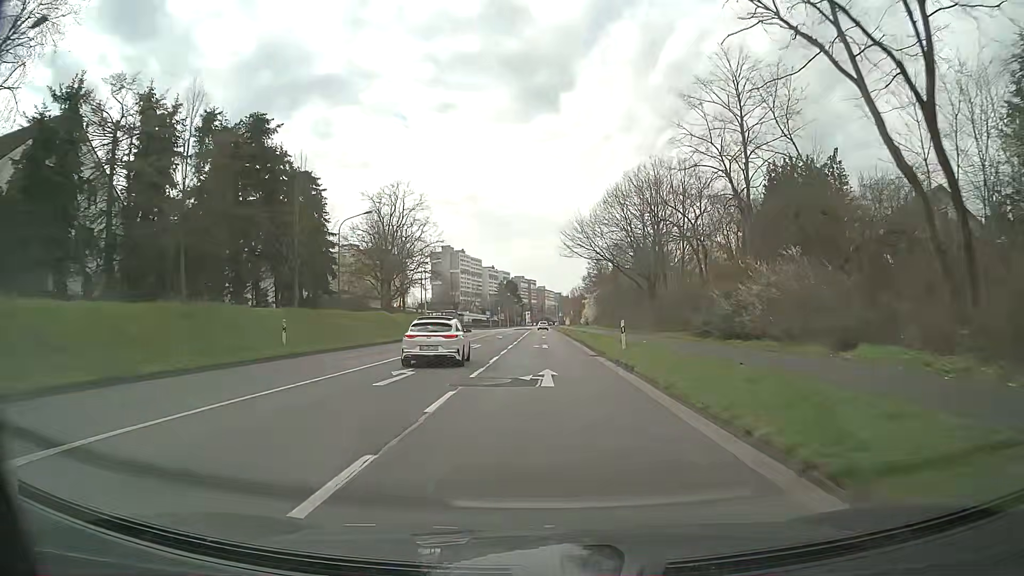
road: secondary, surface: asphalt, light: Day
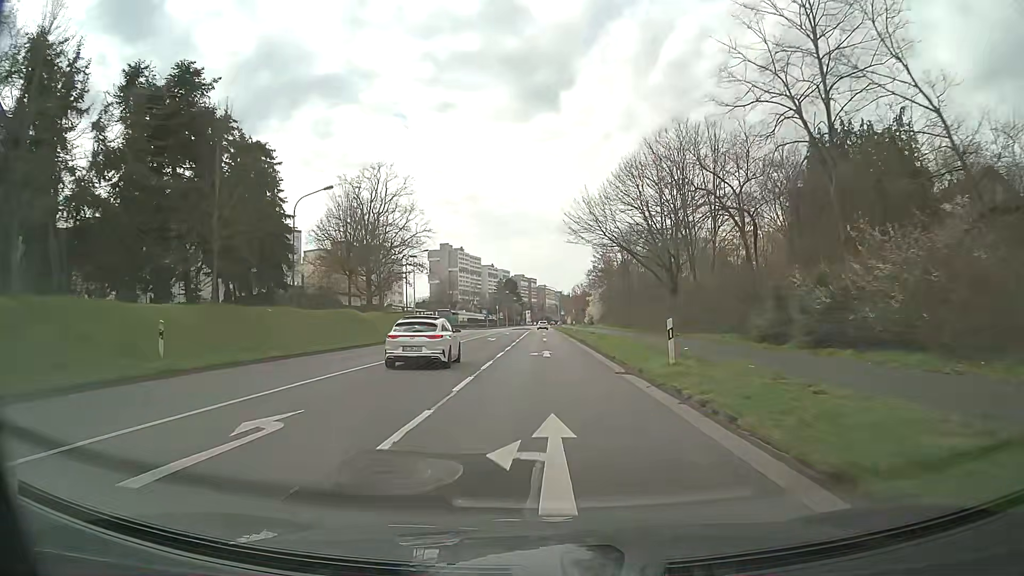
(0.0, +9.2) m; 0°
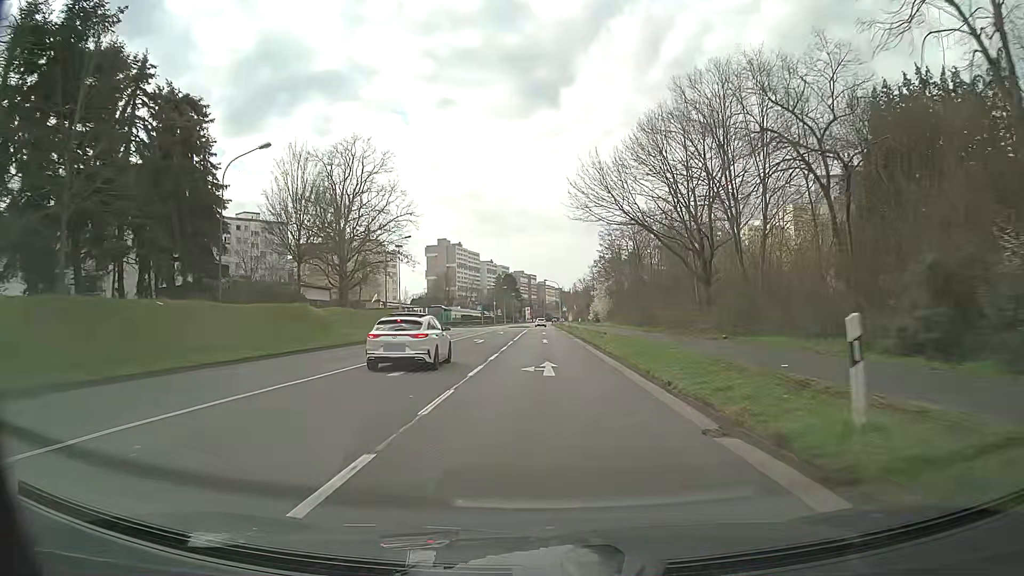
(0.0, +9.5) m; 0°
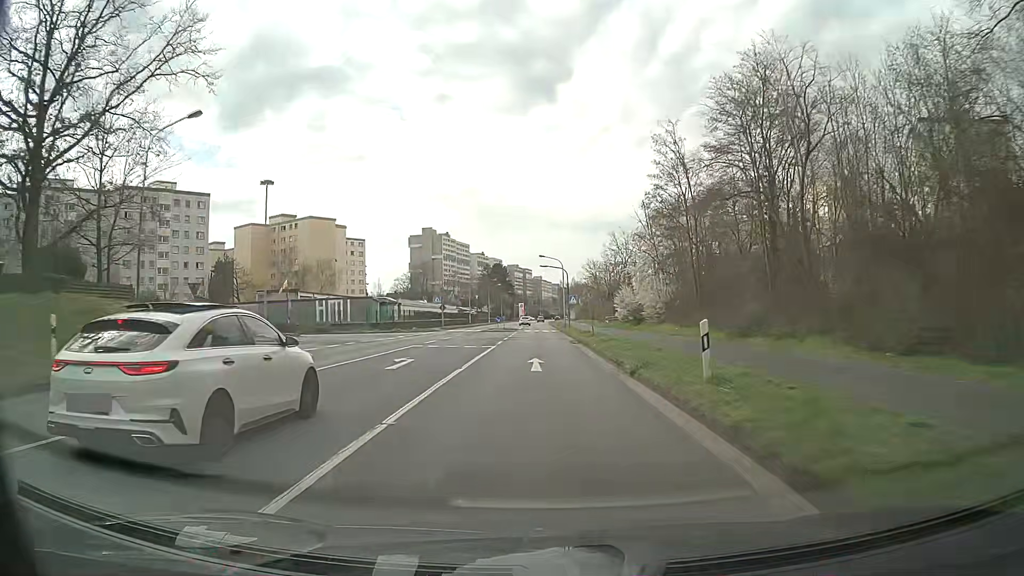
(+0.2, +39.4) m; +1°
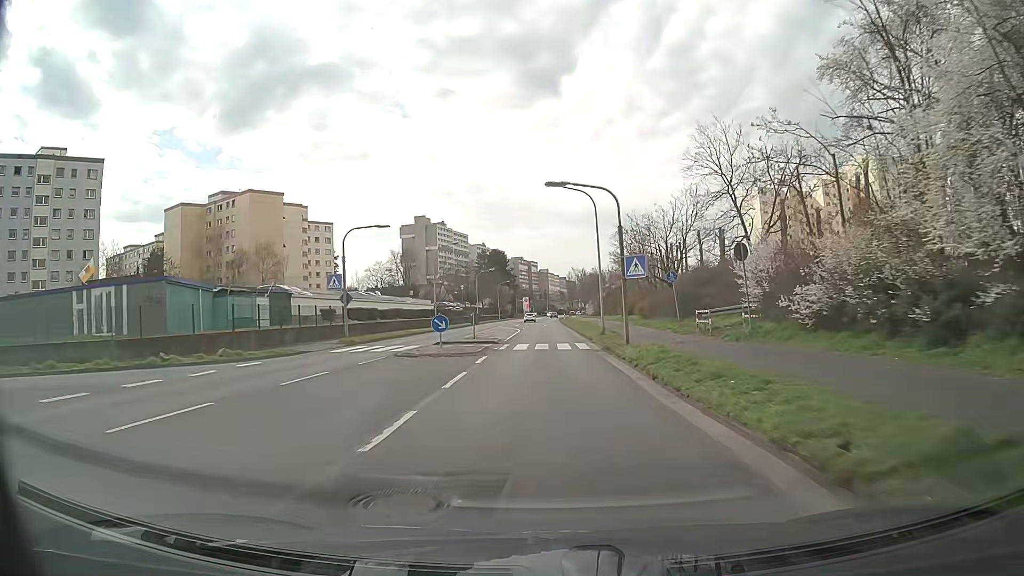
(-0.4, +36.5) m; -1°
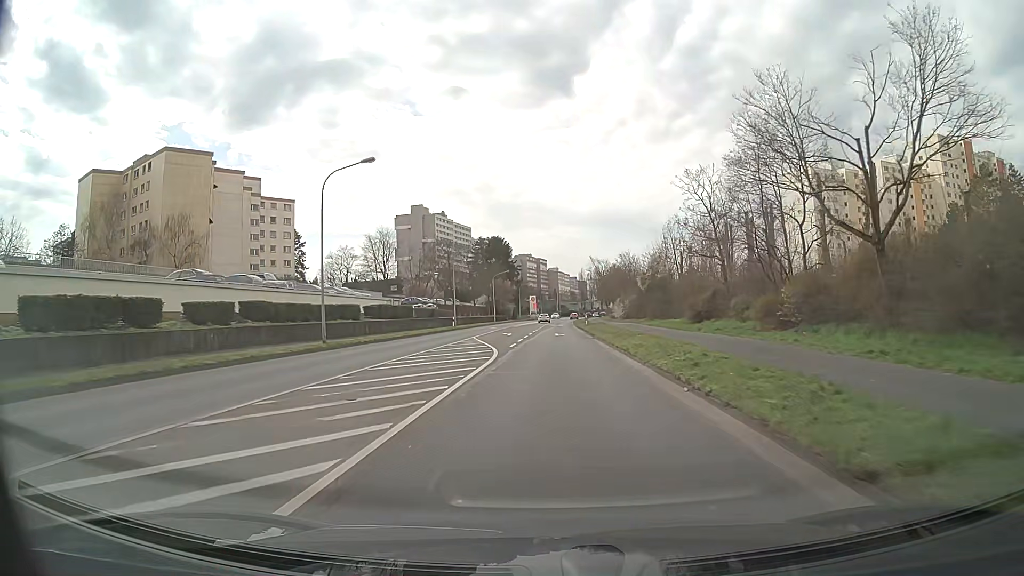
(0.0, +32.9) m; 0°
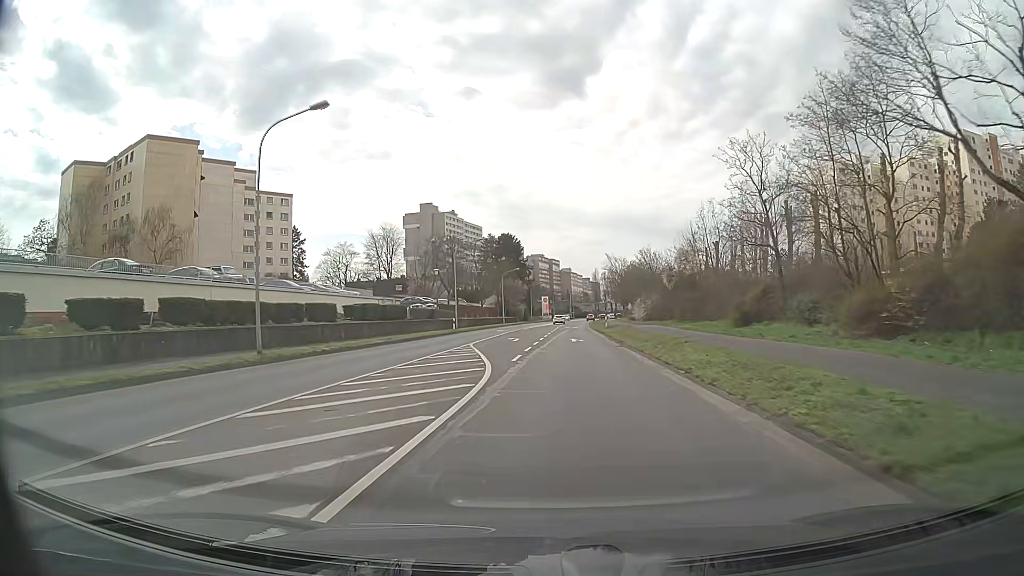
(-0.1, +7.9) m; -1°
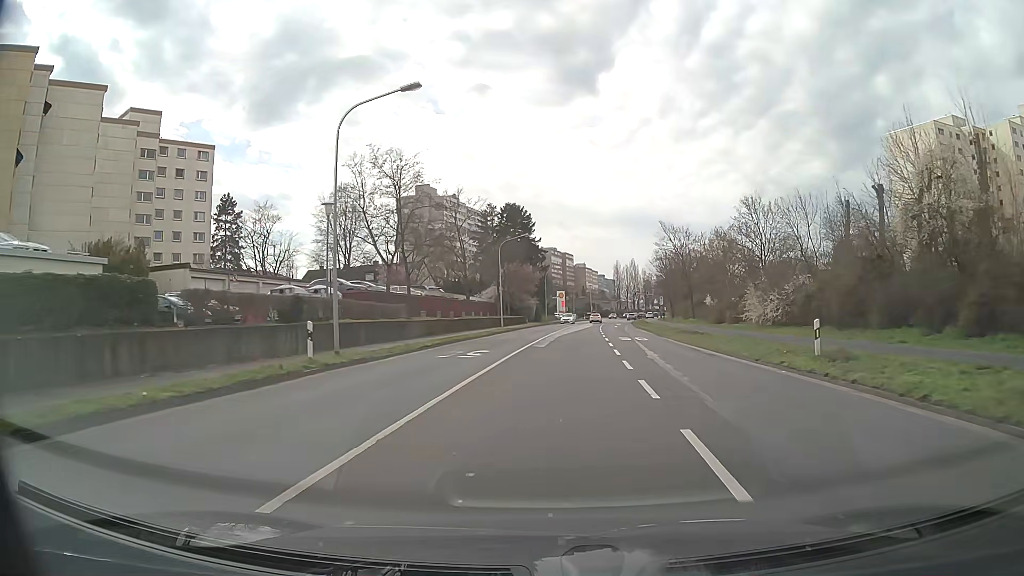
(-1.4, +38.8) m; -1°
(0, +10) (+1, +20) (+1, +30) (+2, +40) (+2, +50) (+3, +60) (+4, +70) (+5, +80) (+6, +90) (+7, +100) m
